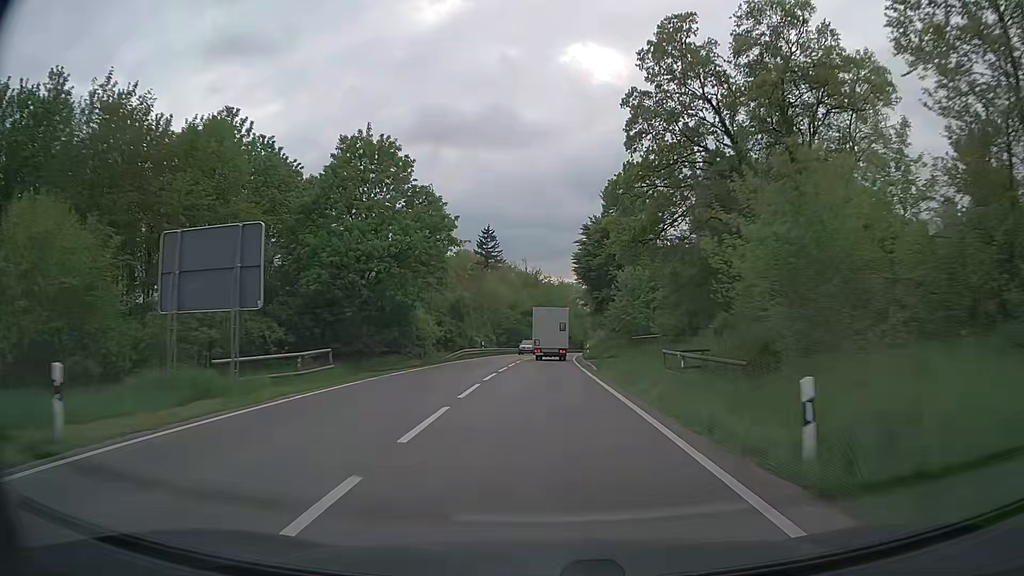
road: secondary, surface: asphalt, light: Day
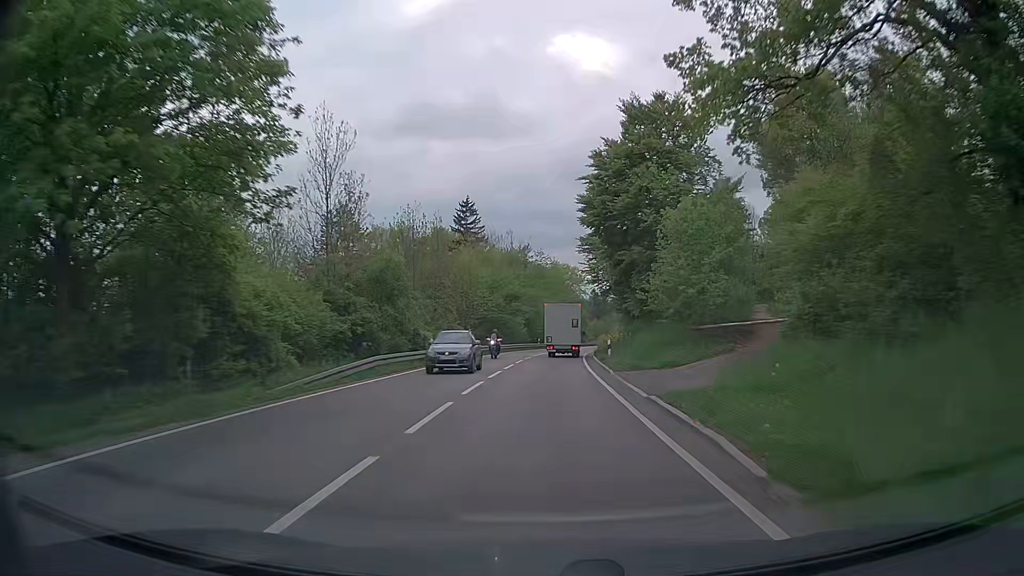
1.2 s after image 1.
(0.0, +23.1) m; 0°
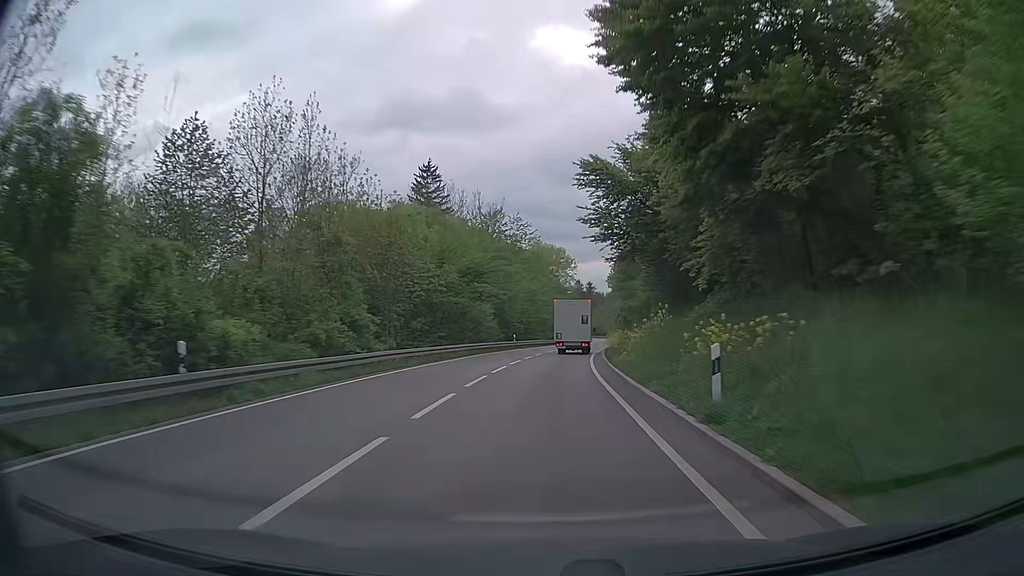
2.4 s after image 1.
(+0.3, +23.0) m; +1°
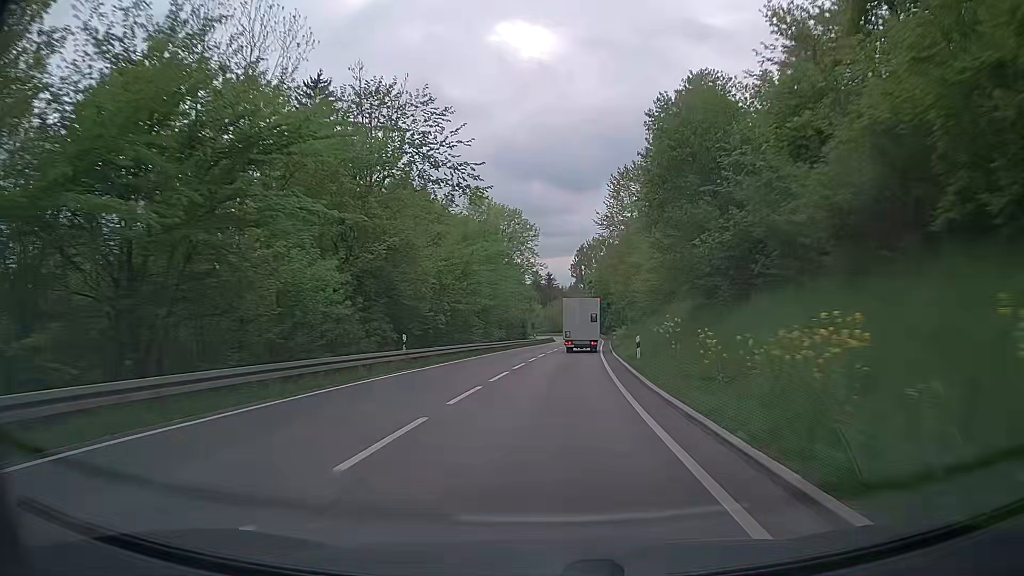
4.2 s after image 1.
(+1.2, +34.3) m; +4°
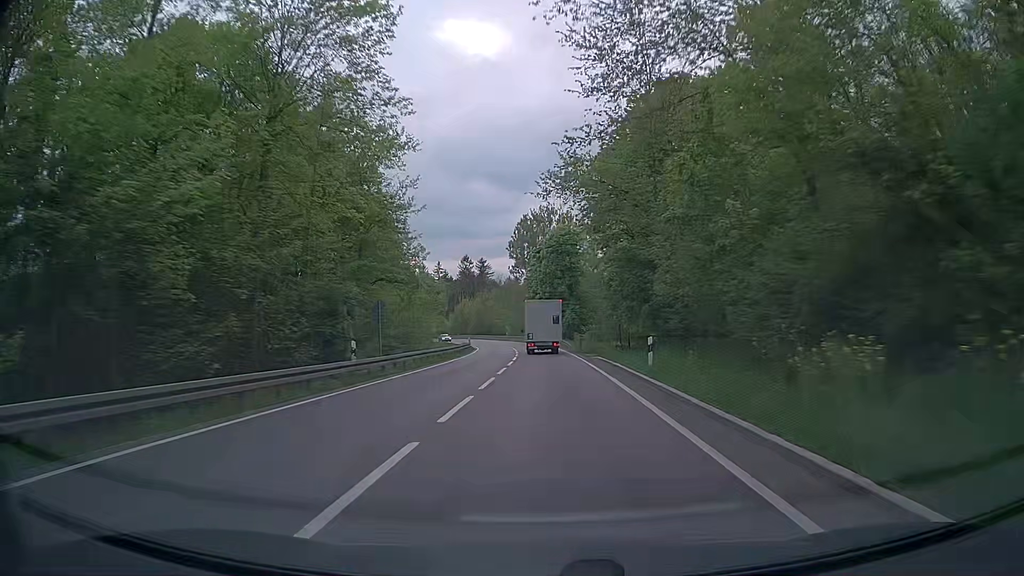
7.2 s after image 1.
(+3.1, +56.7) m; +5°
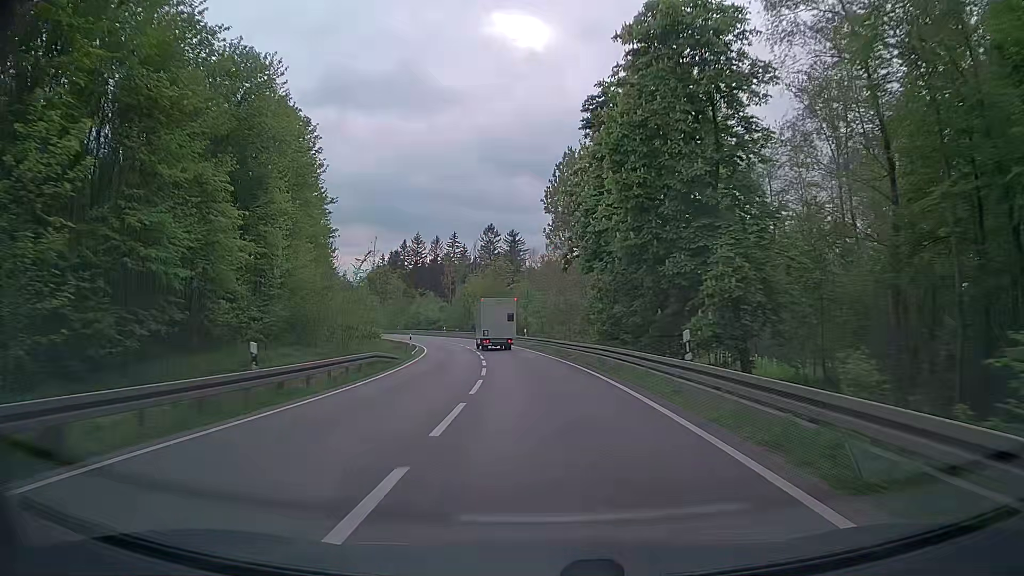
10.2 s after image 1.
(-0.4, +56.5) m; -3°
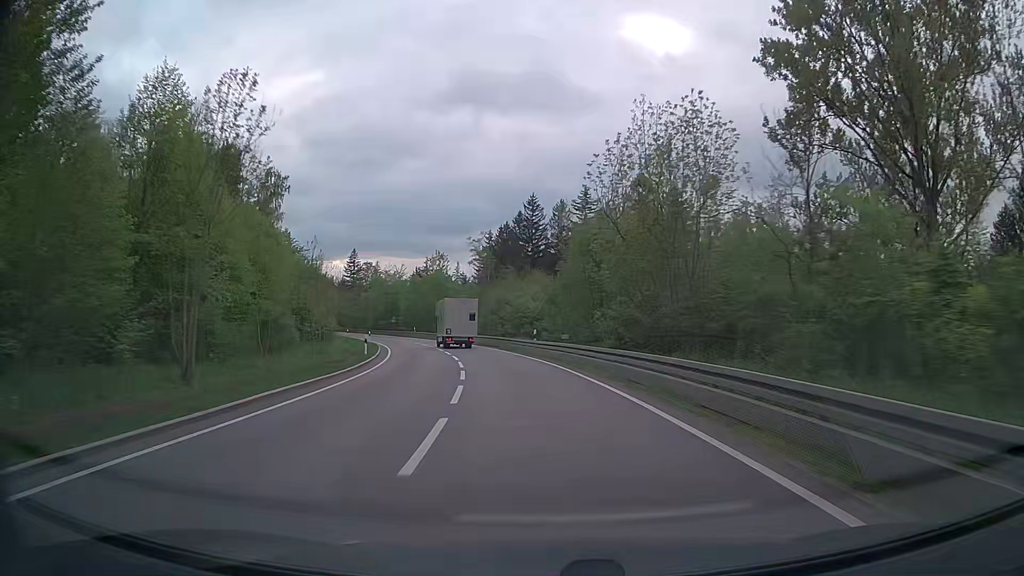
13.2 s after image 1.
(-5.5, +57.4) m; -12°
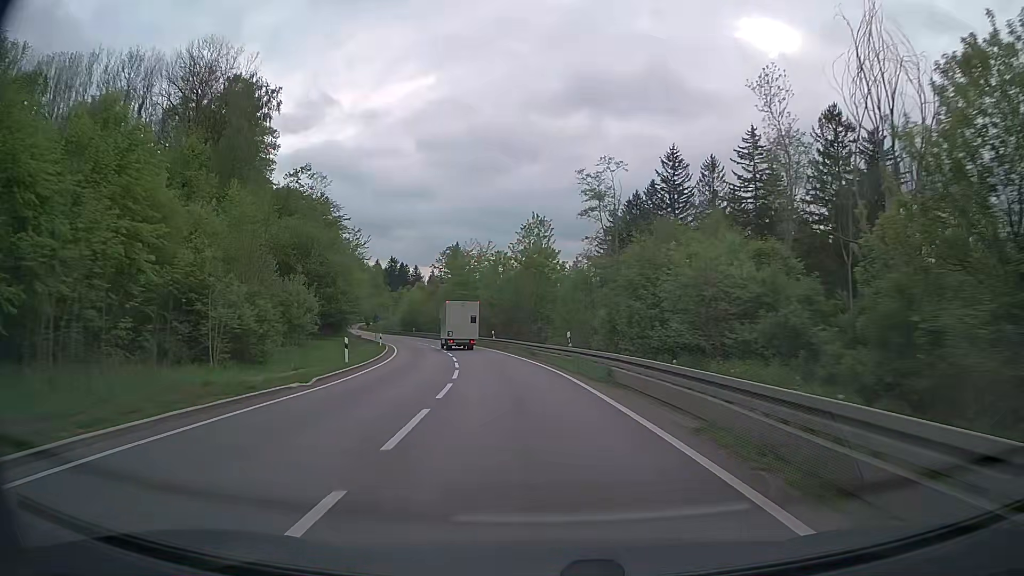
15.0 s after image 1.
(-3.0, +35.4) m; -10°
(0, +10) (-1, +20) (-2, +30) (-4, +40) (-6, +50) (-9, +59) (-11, +69) (-14, +78) (-18, +88) (-21, +97) m
